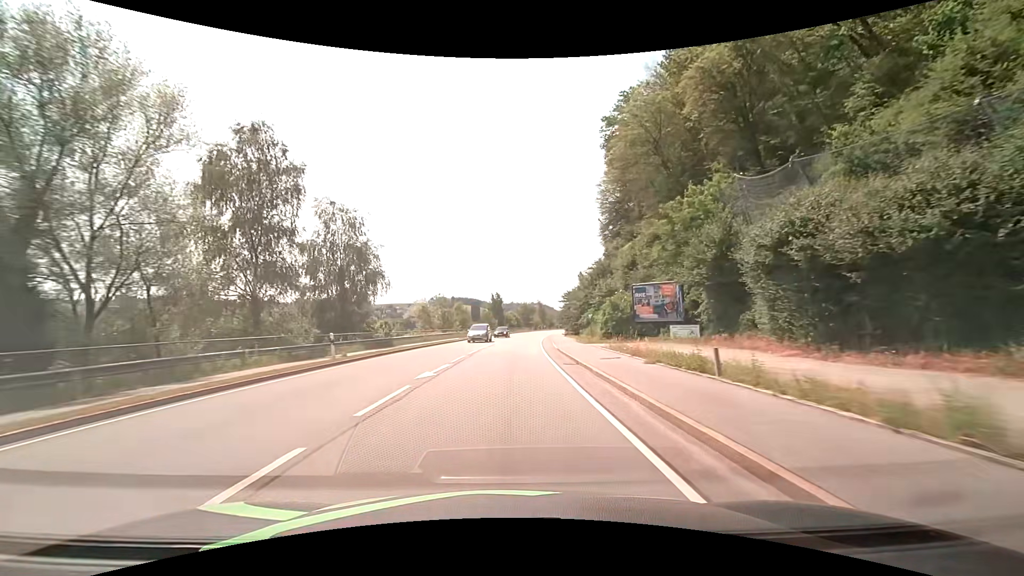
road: primary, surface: asphalt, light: Day
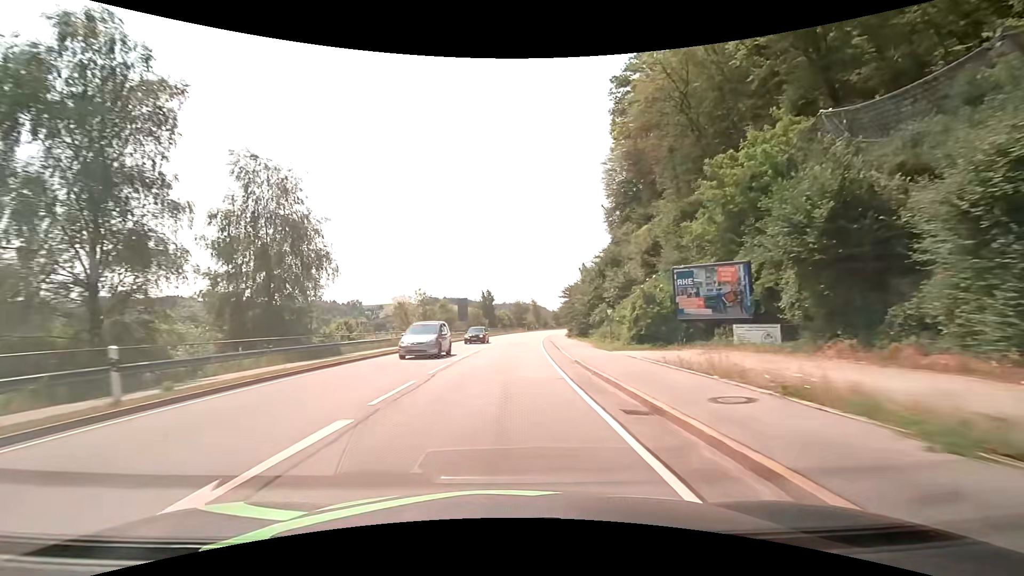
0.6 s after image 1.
(+0.1, +10.7) m; +1°
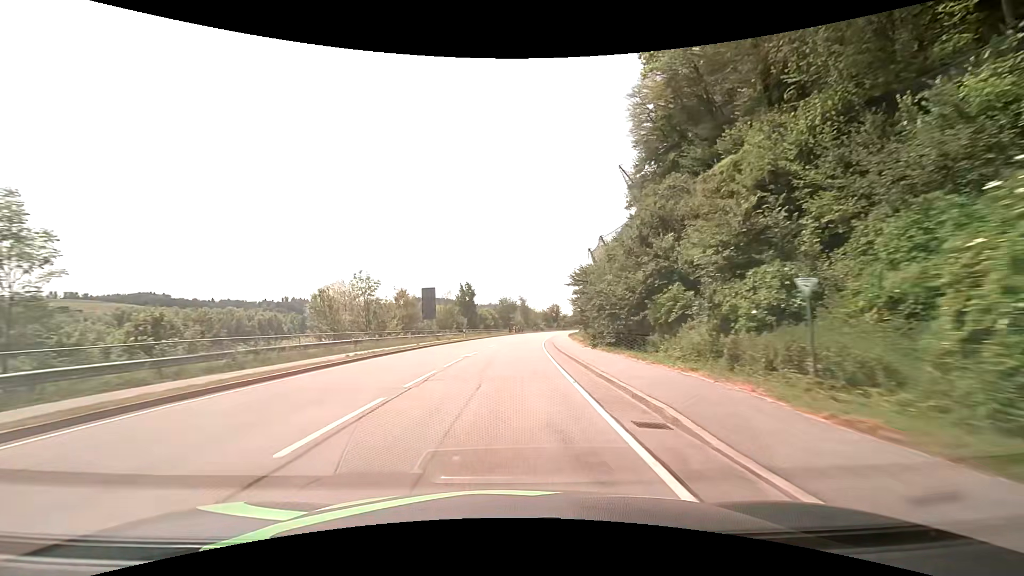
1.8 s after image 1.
(+0.2, +21.5) m; +1°
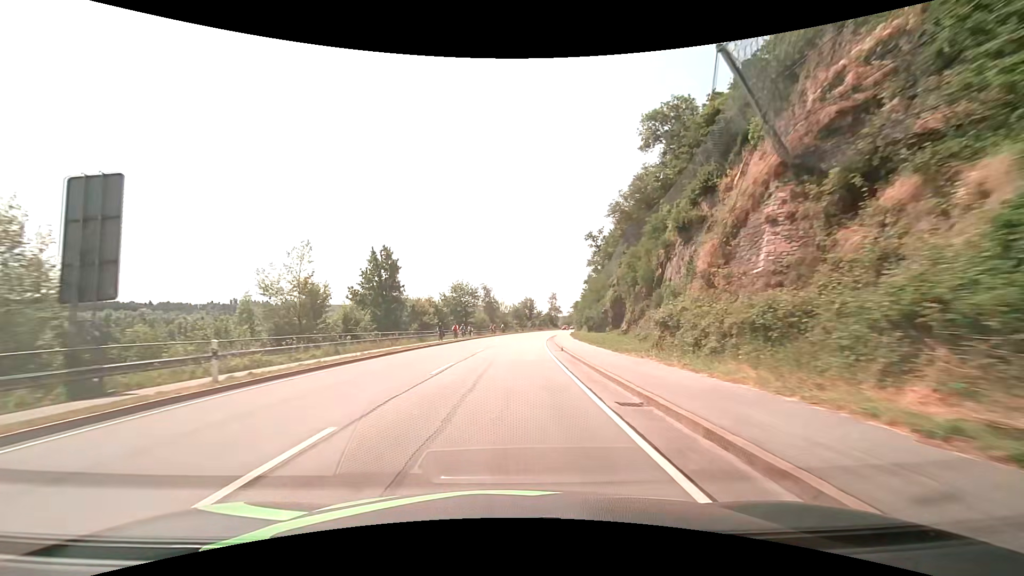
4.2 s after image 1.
(+1.4, +42.9) m; +4°
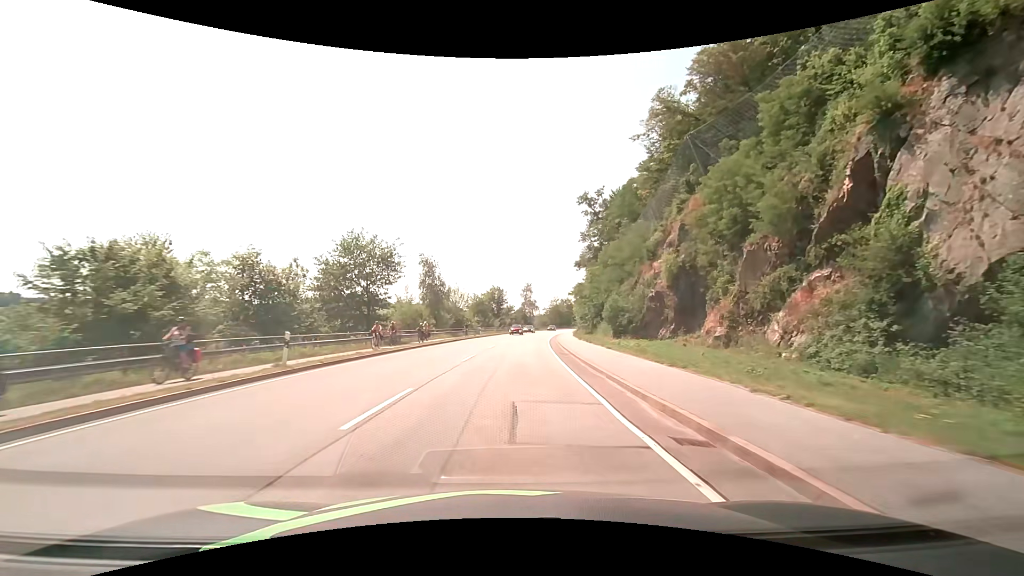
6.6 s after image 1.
(+1.4, +43.0) m; +4°
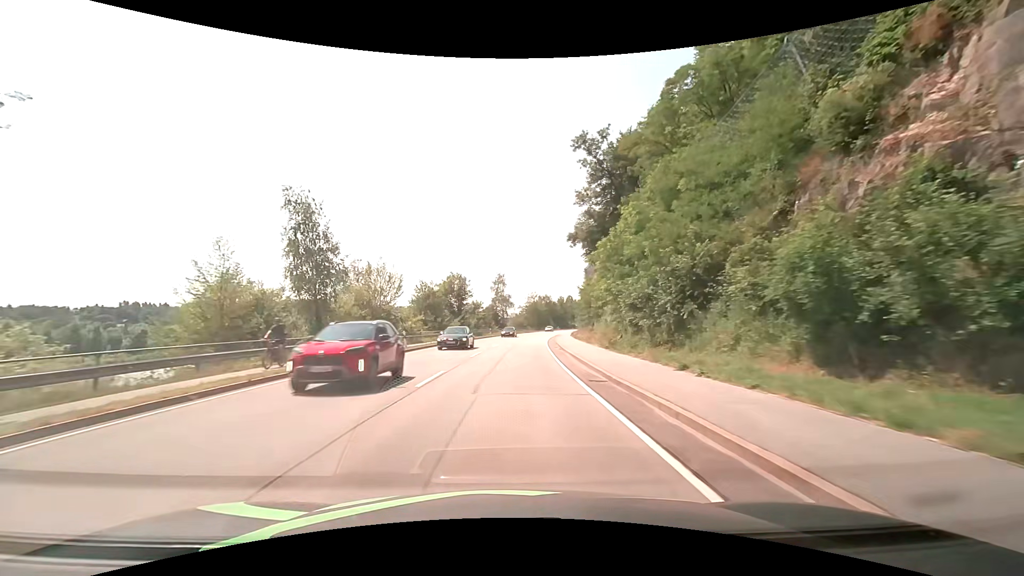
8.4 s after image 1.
(+1.1, +32.3) m; +3°
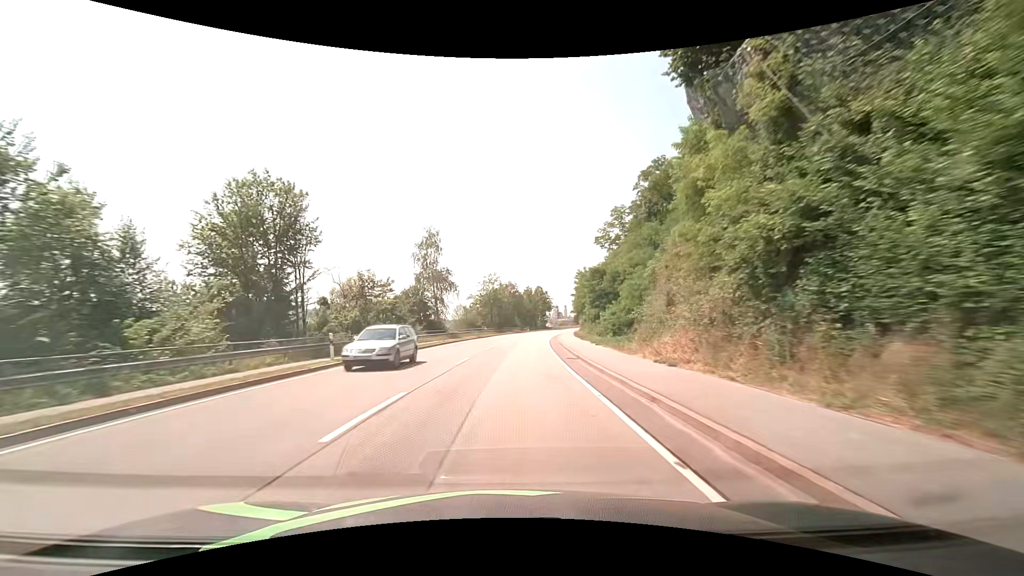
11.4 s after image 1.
(+2.5, +53.7) m; +5°
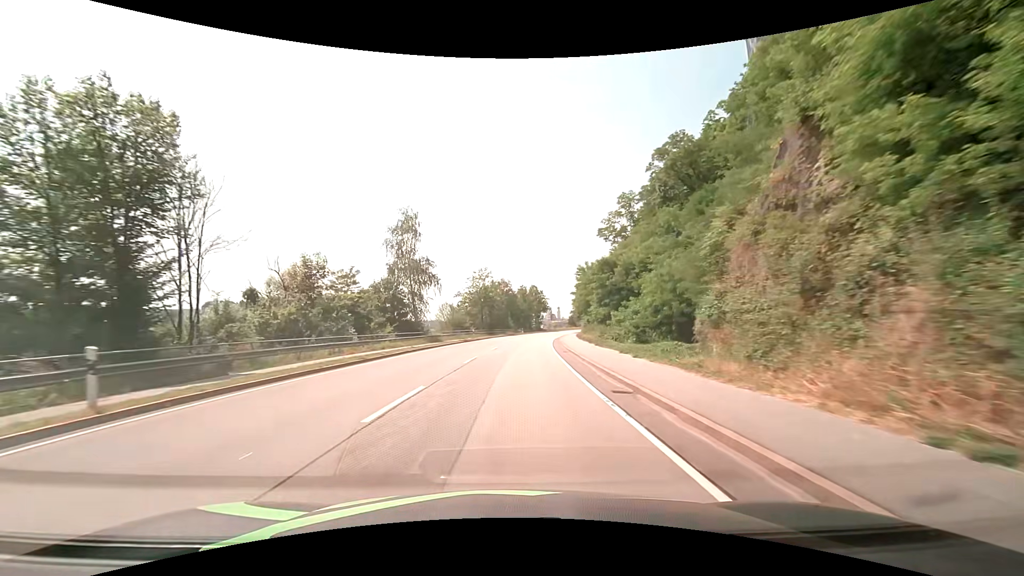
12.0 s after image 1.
(+0.1, +10.8) m; +1°
(0, +10) (0, +20) (+1, +30) (+1, +40) (+2, +50) (+3, +60) (+4, +70) (+6, +80) (+7, +90) (+9, +99) m
